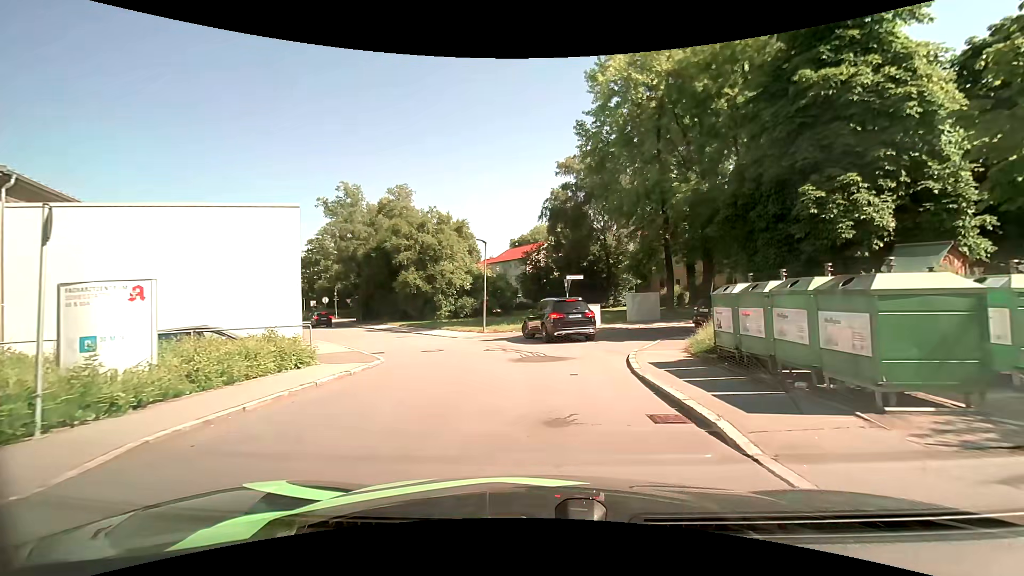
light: Day
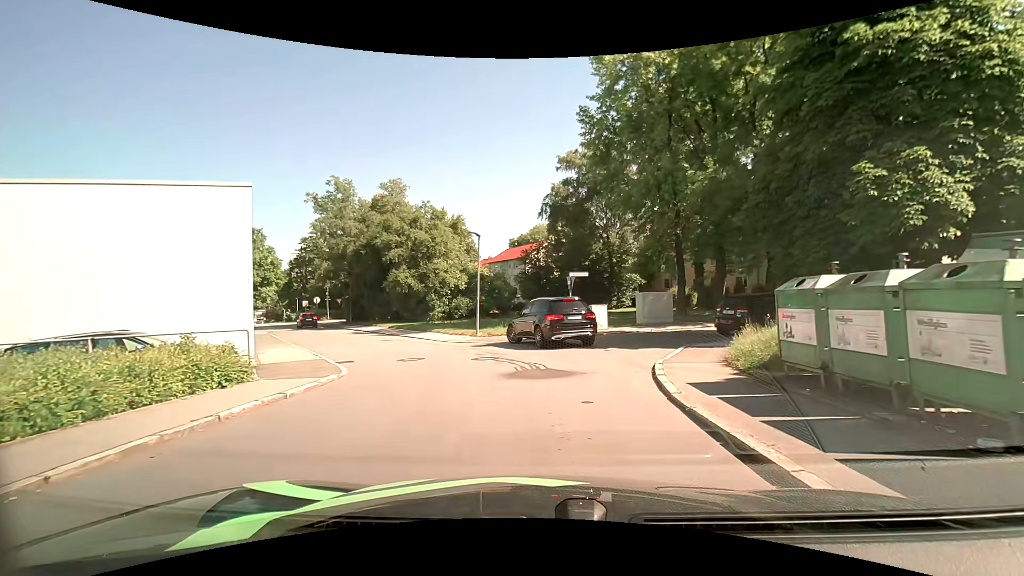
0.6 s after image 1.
(0.0, +2.8) m; -1°
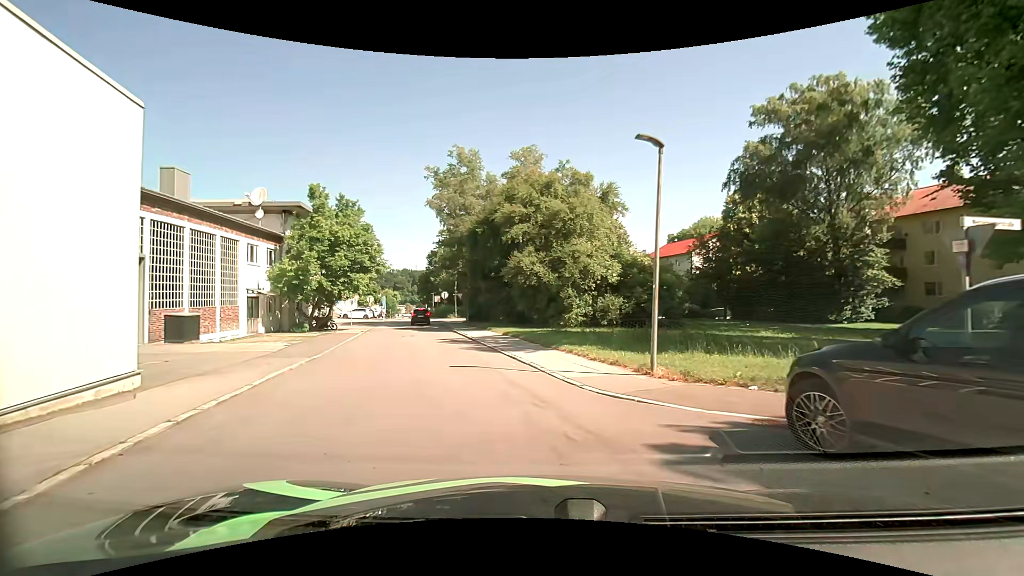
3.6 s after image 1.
(-1.5, +13.7) m; -17°
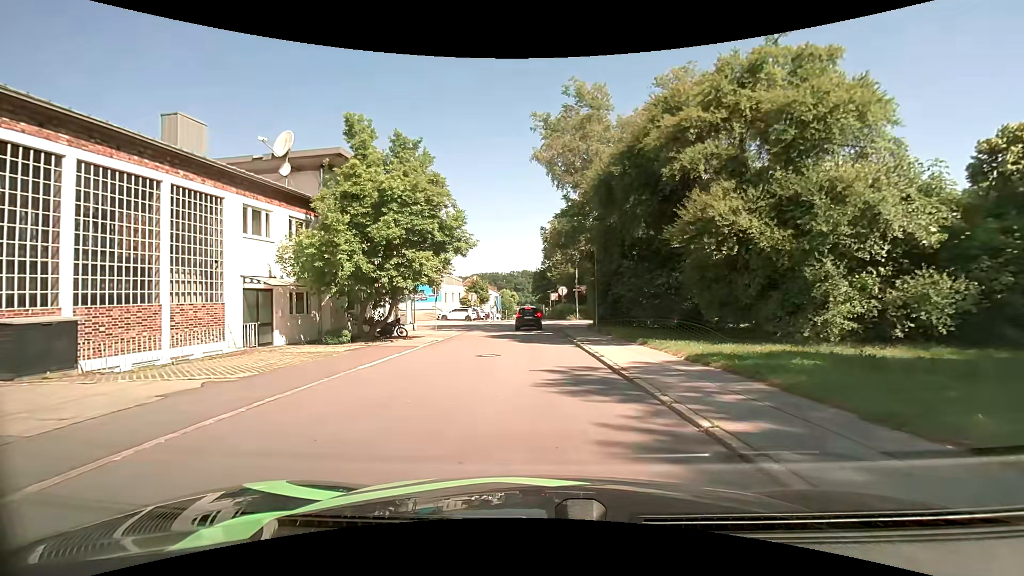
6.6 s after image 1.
(-1.8, +14.1) m; -14°
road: residential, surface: asphalt
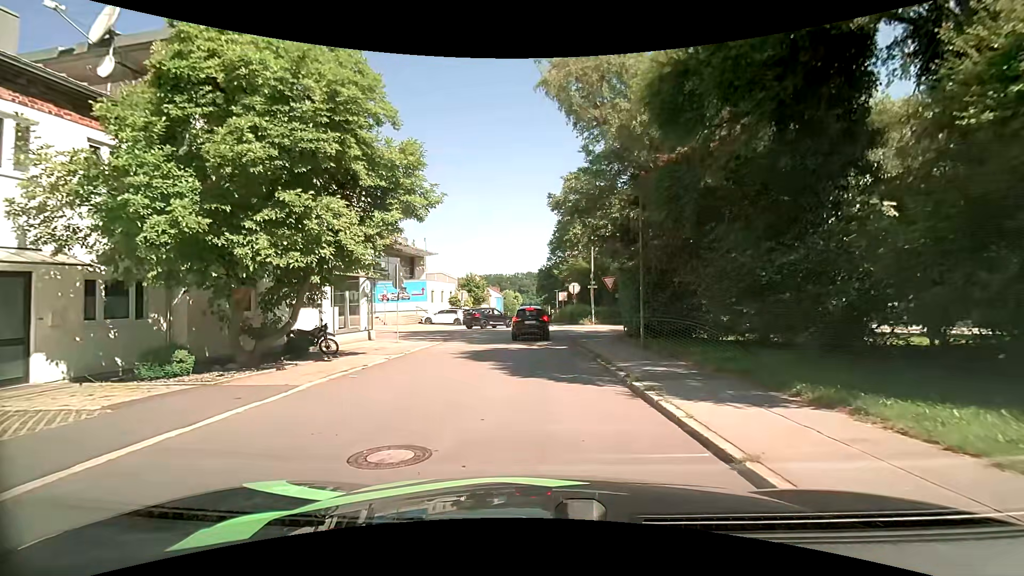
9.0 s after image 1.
(+0.1, +10.3) m; +1°
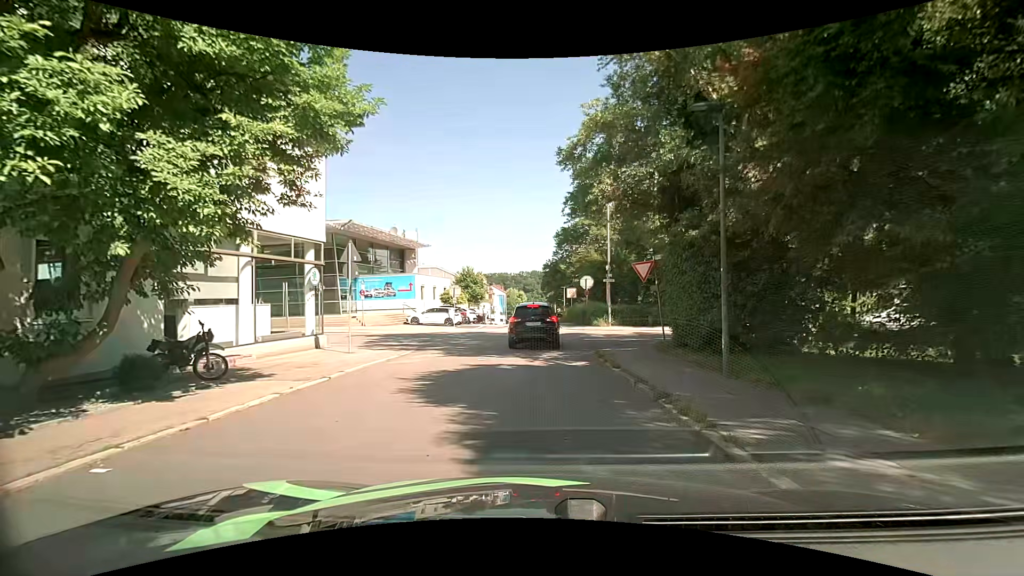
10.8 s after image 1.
(0.0, +6.6) m; 0°
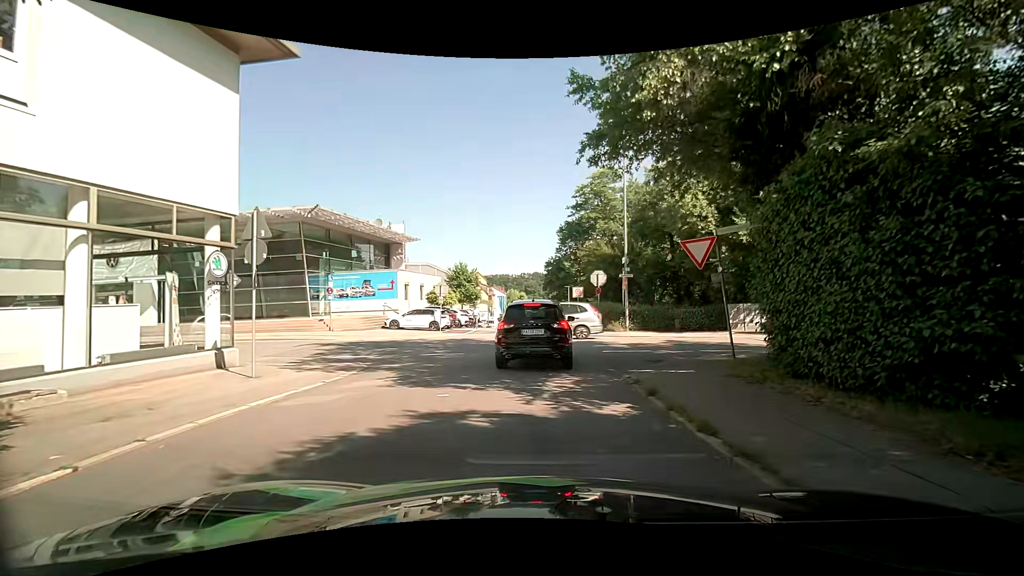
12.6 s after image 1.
(-0.1, +5.9) m; -1°
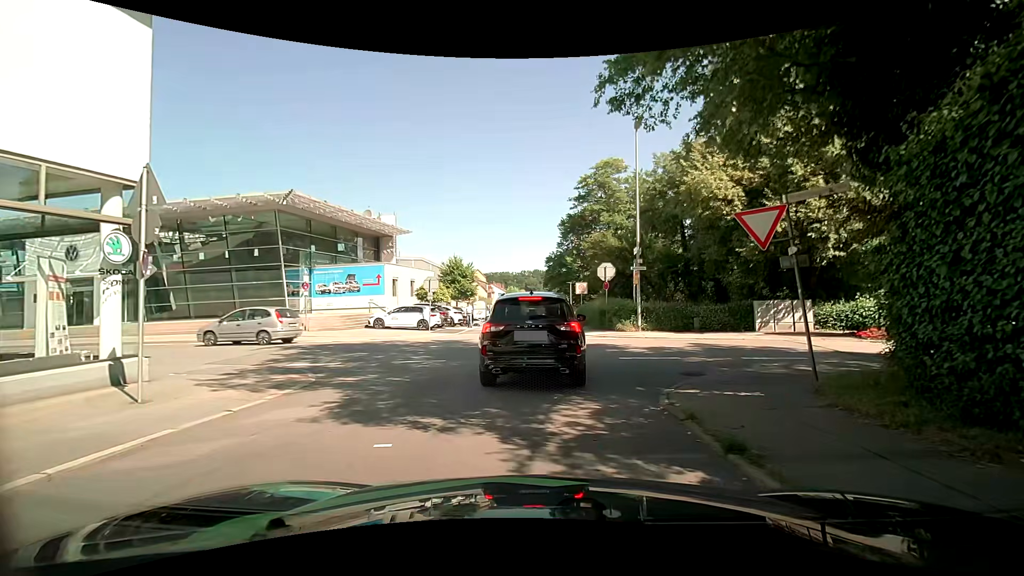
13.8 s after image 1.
(0.0, +3.2) m; +1°
